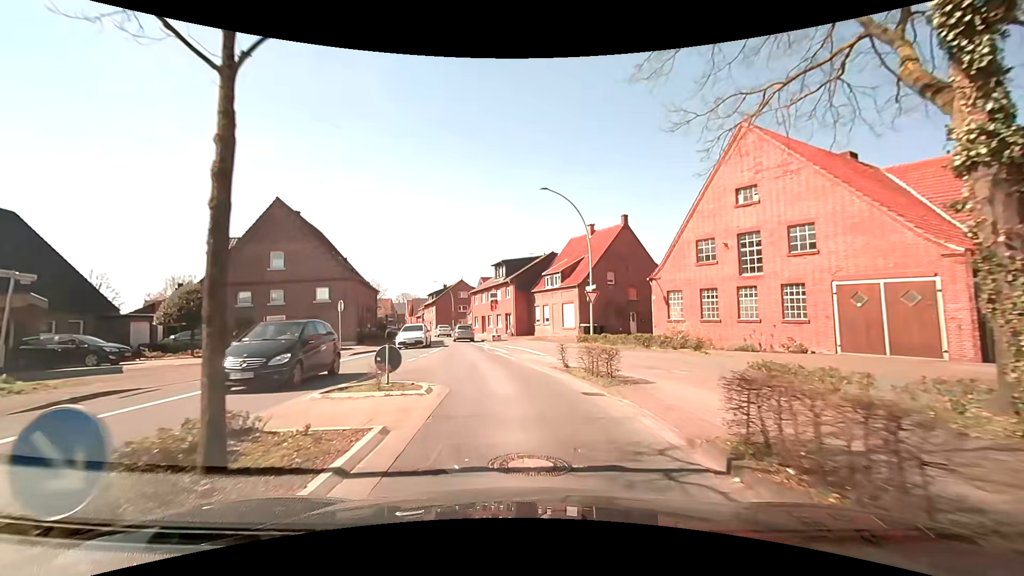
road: secondary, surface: asphalt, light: Day
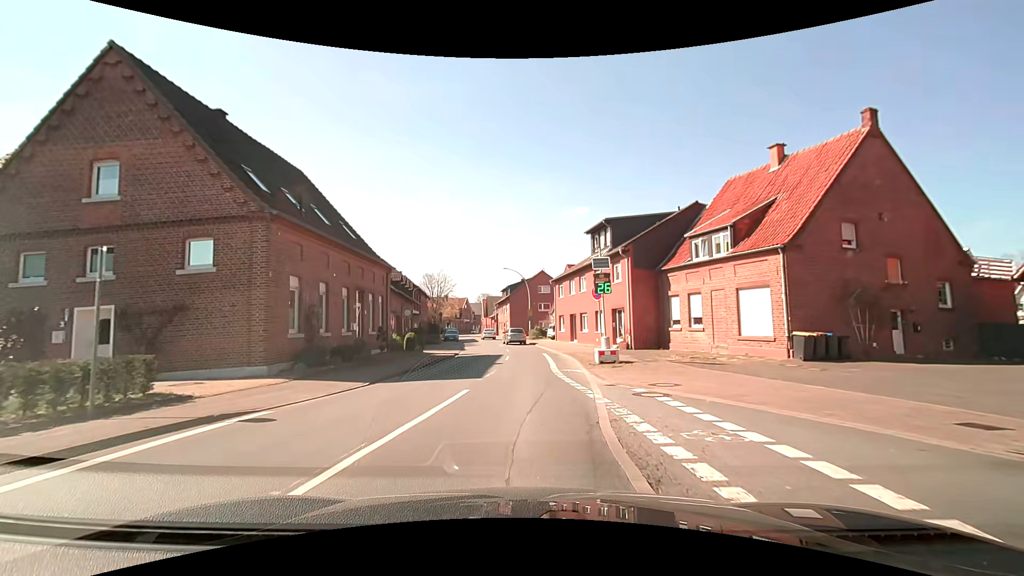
(-1.7, +22.2) m; -9°
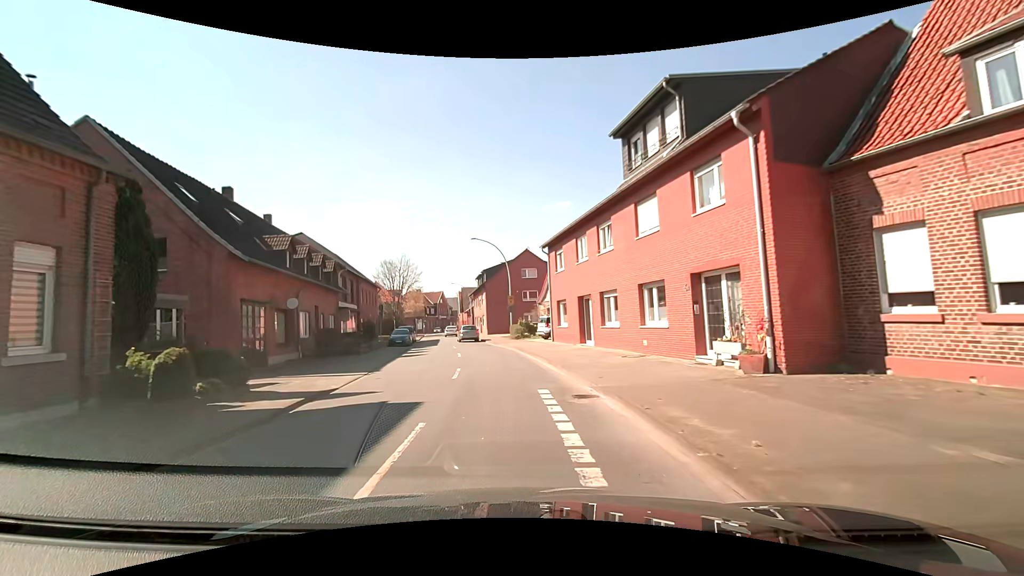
(+0.5, +18.1) m; +2°
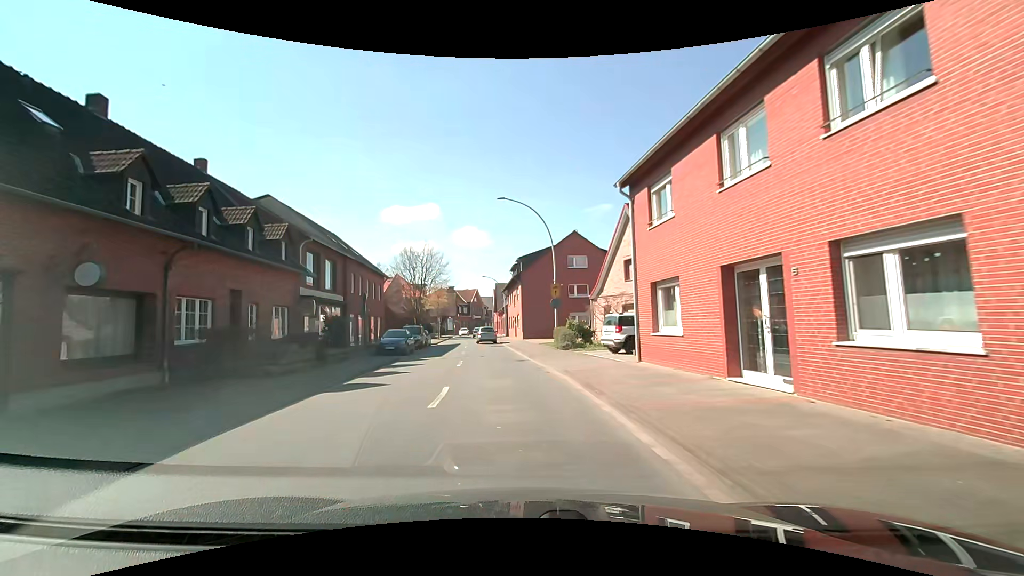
(-0.5, +13.7) m; -5°
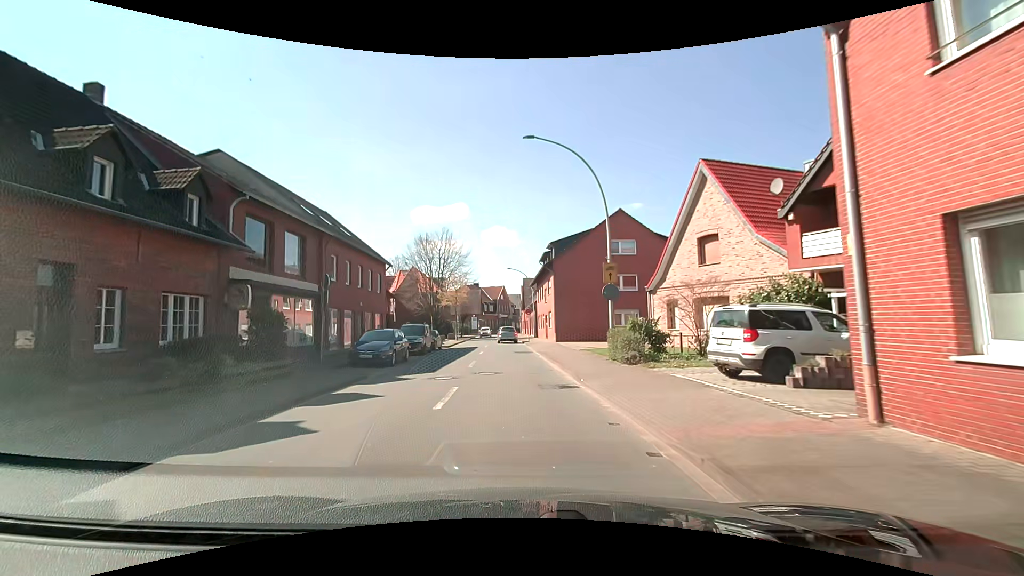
(-0.3, +9.2) m; -3°
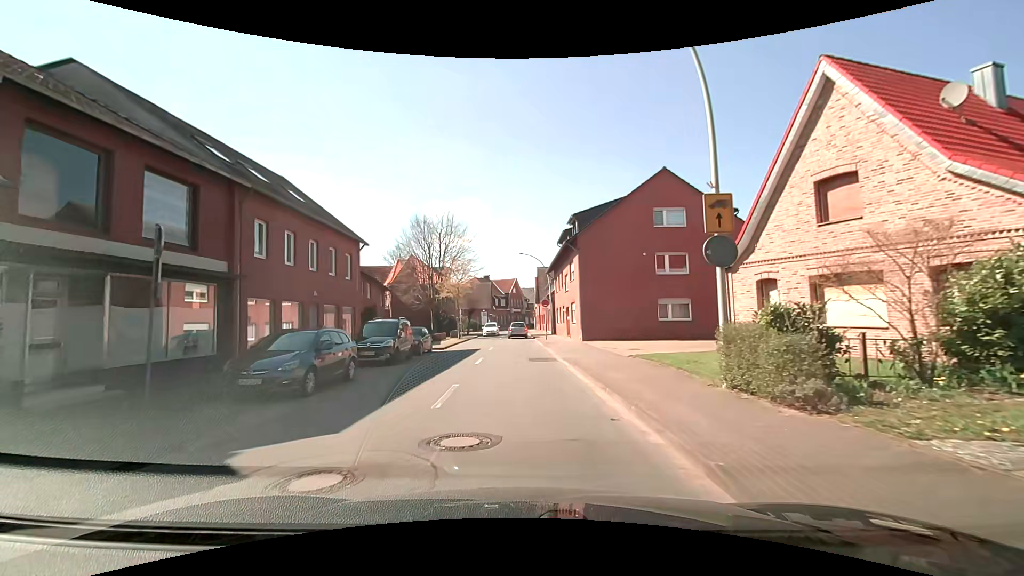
(-0.2, +9.2) m; -2°
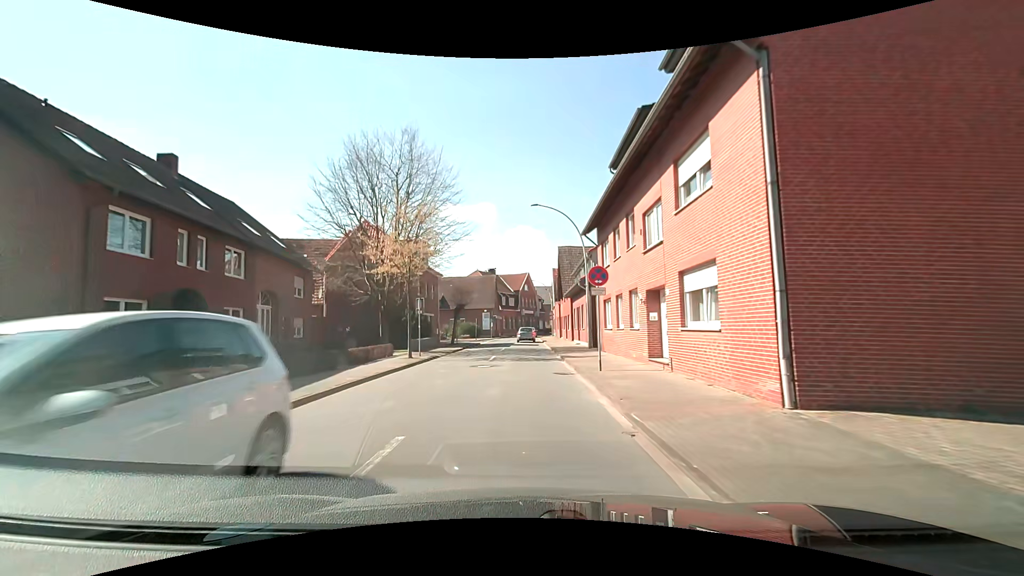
(-0.2, +23.1) m; -2°
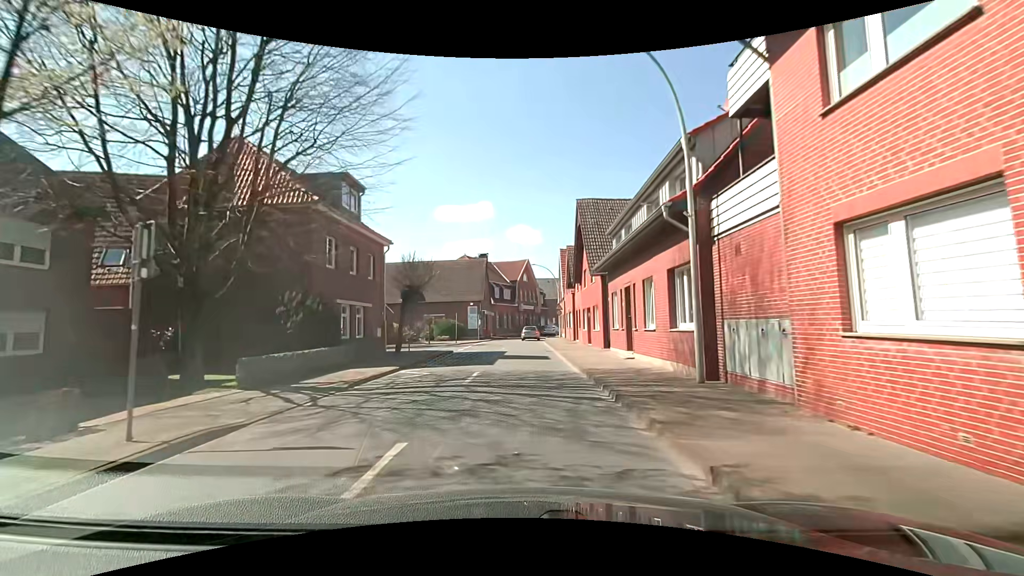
(+0.2, +18.4) m; +1°
(0, +10) (0, +20) (0, +30) (0, +40) (+1, +50) (+1, +60) (+2, +70) (+5, +80) (+9, +89) (+14, +97) m
